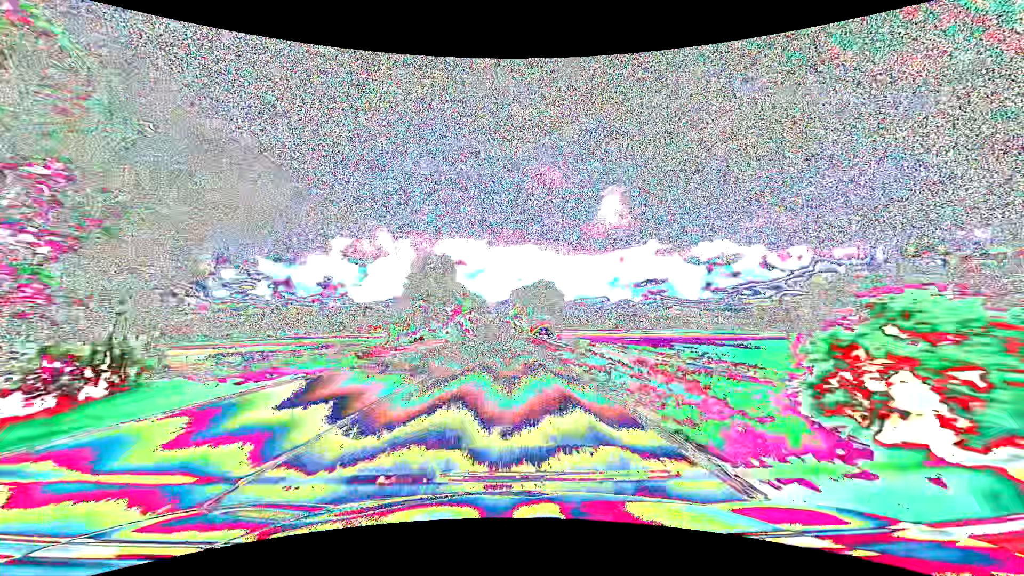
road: primary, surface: asphalt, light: Day
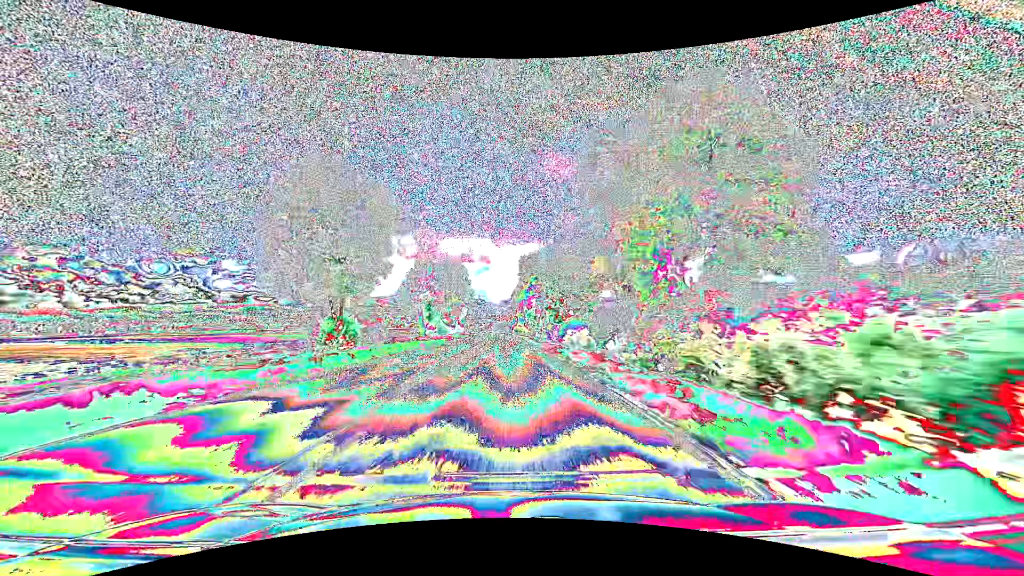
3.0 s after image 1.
(-1.6, +79.2) m; -1°
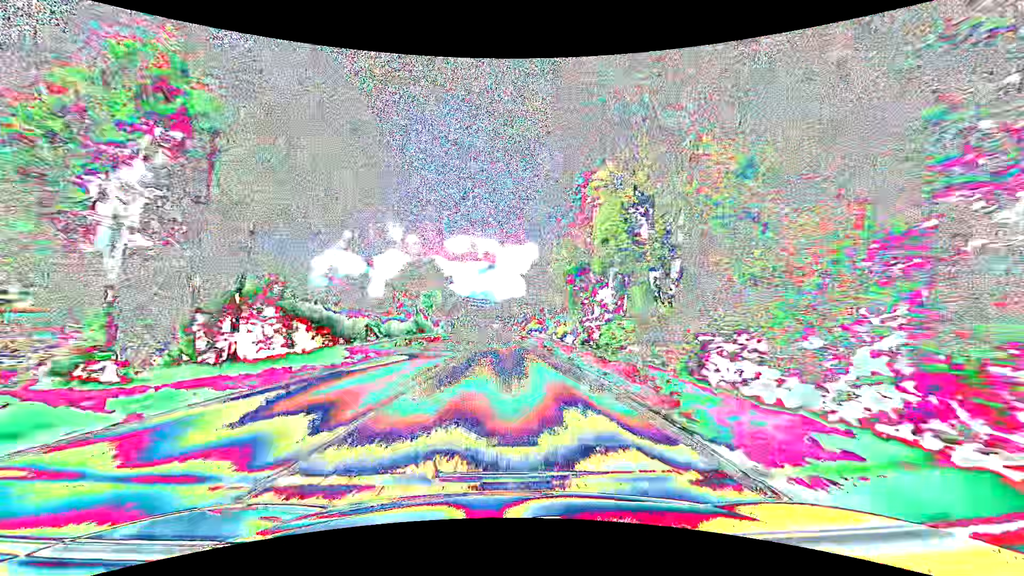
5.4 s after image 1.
(-0.3, +63.4) m; -1°
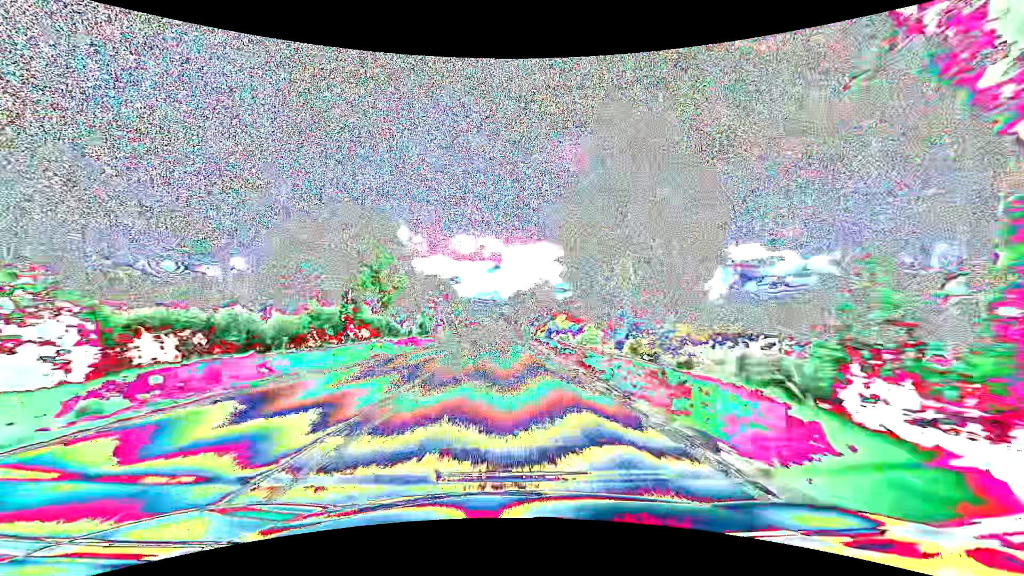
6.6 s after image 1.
(-0.2, +31.7) m; 0°
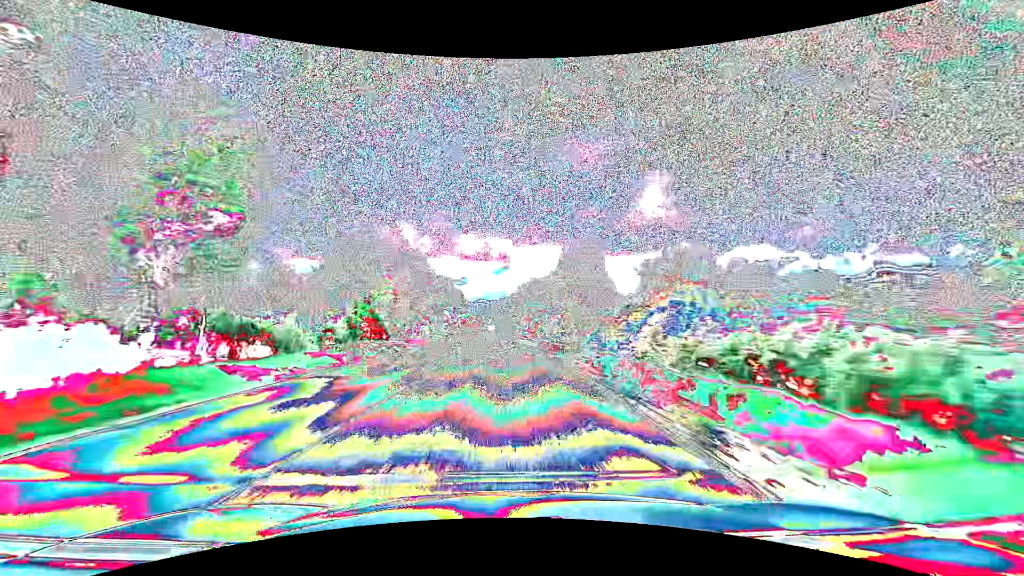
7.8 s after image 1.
(-0.4, +31.7) m; -1°
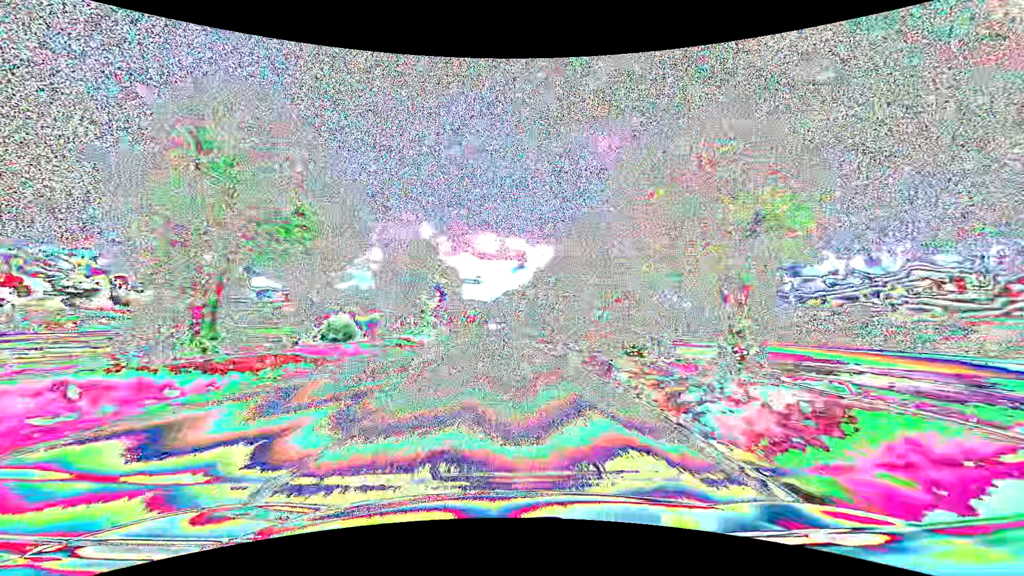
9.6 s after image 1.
(-0.8, +47.5) m; -2°
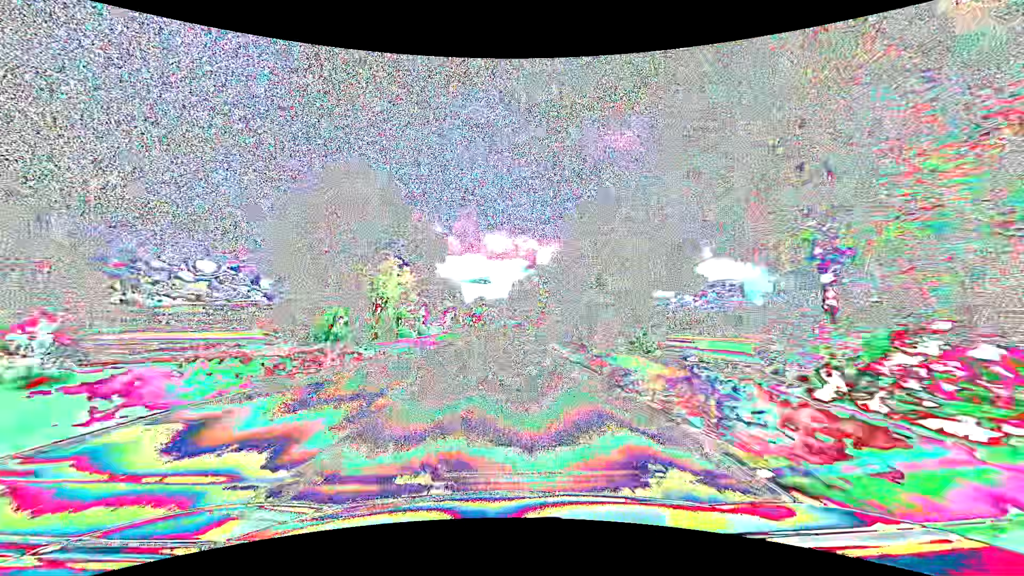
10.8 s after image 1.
(-0.2, +31.7) m; -1°
(0, +10) (0, +20) (0, +30) (0, +40) (-1, +50) (-1, +60) (-1, +70) (-2, +80) (-2, +90) (-3, +100) m
